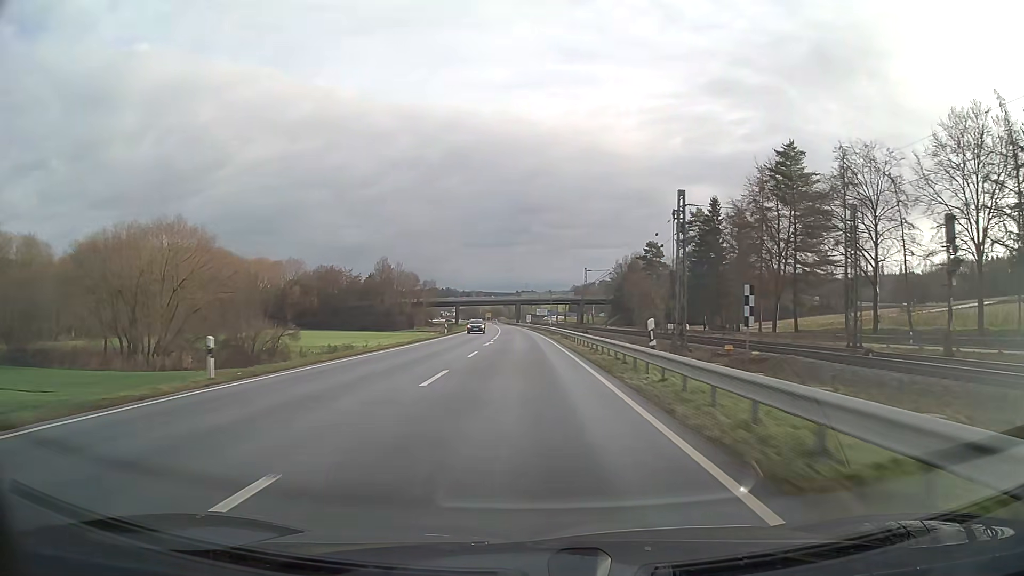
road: primary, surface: asphalt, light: Day
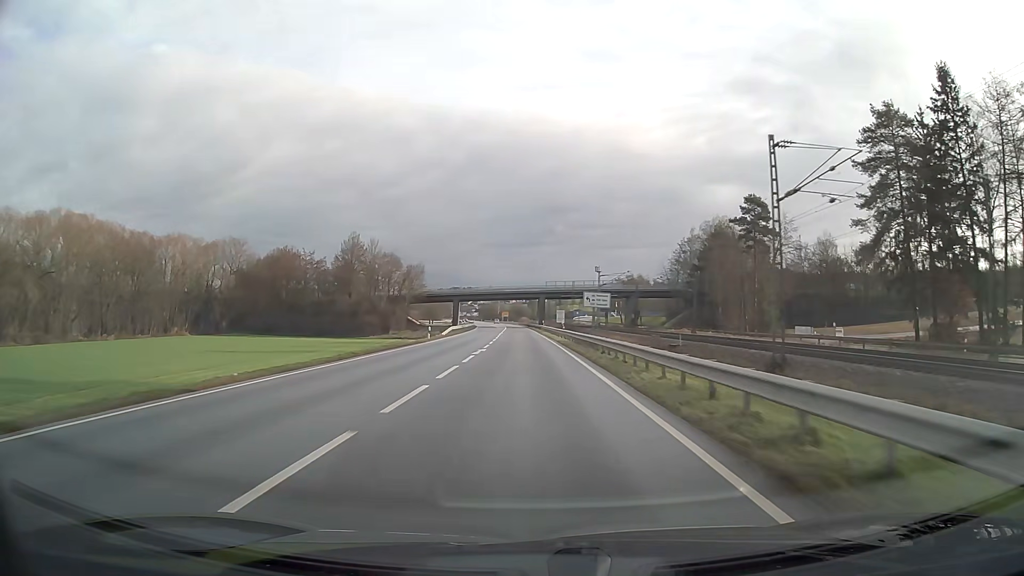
(-1.1, +63.4) m; -2°
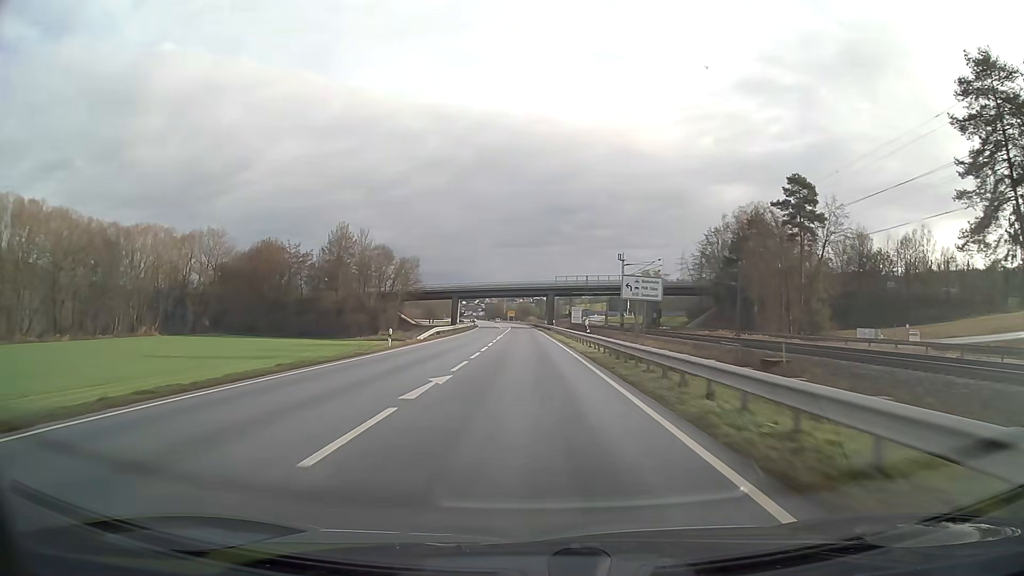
(-0.1, +15.8) m; -1°
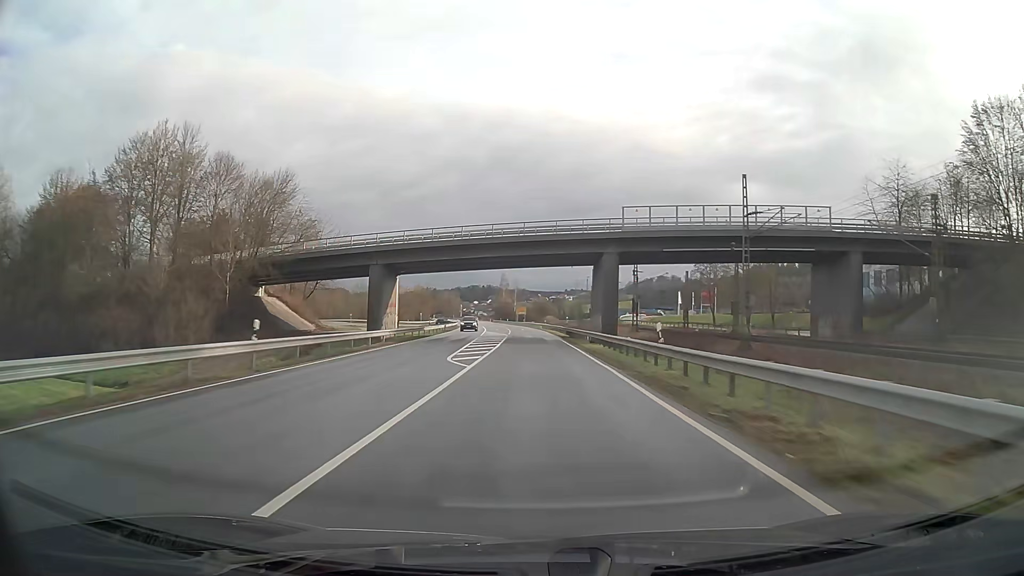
(-1.0, +79.3) m; -1°
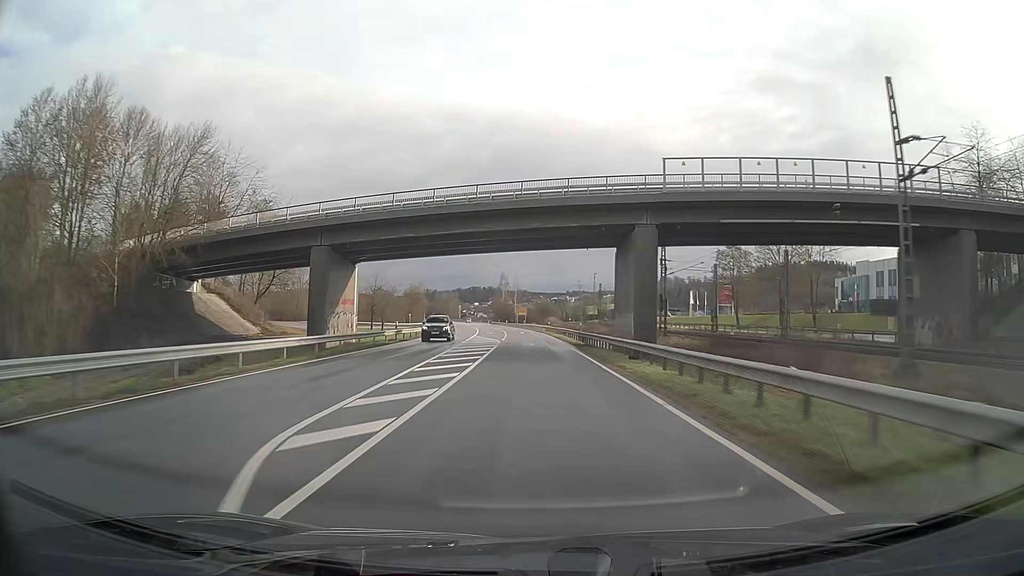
(0.0, +15.9) m; 0°
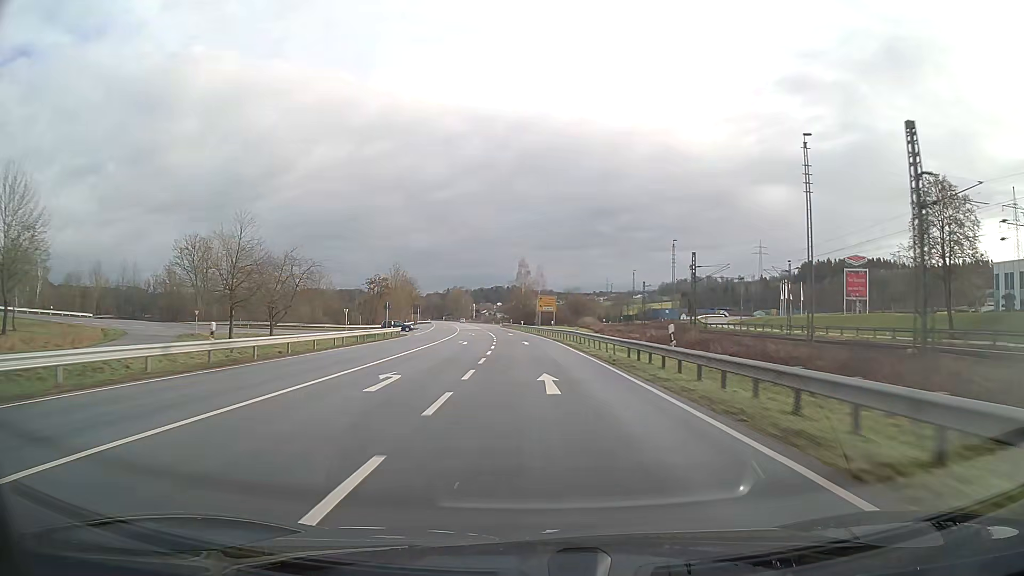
(-1.3, +63.4) m; -2°
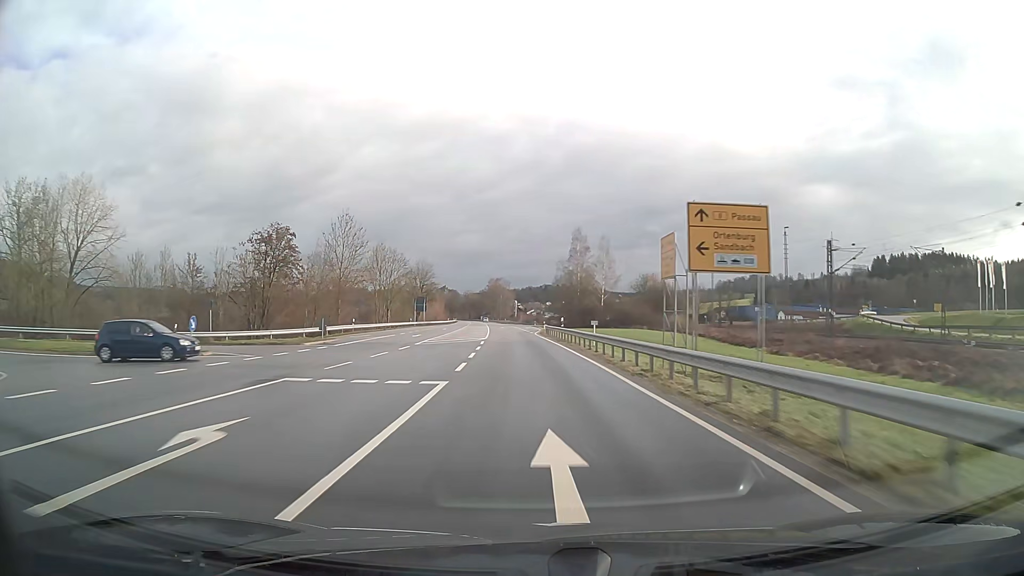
(-2.4, +63.3) m; -5°
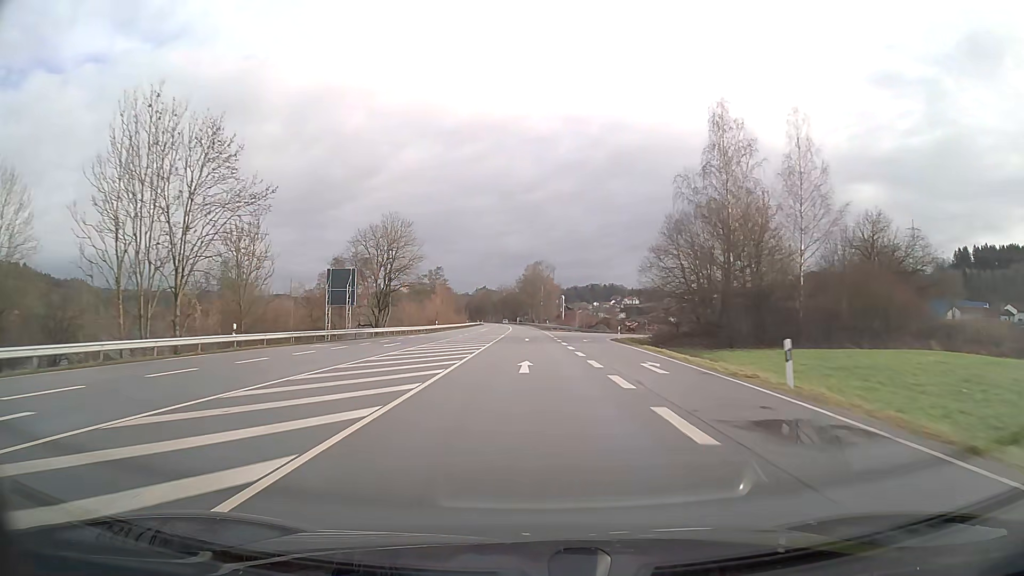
(-2.8, +79.0) m; -3°
(0, +10) (0, +20) (0, +30) (0, +40) (0, +50) (-1, +60) (-1, +70) (-1, +80) (-1, +90) (-1, +100) m
